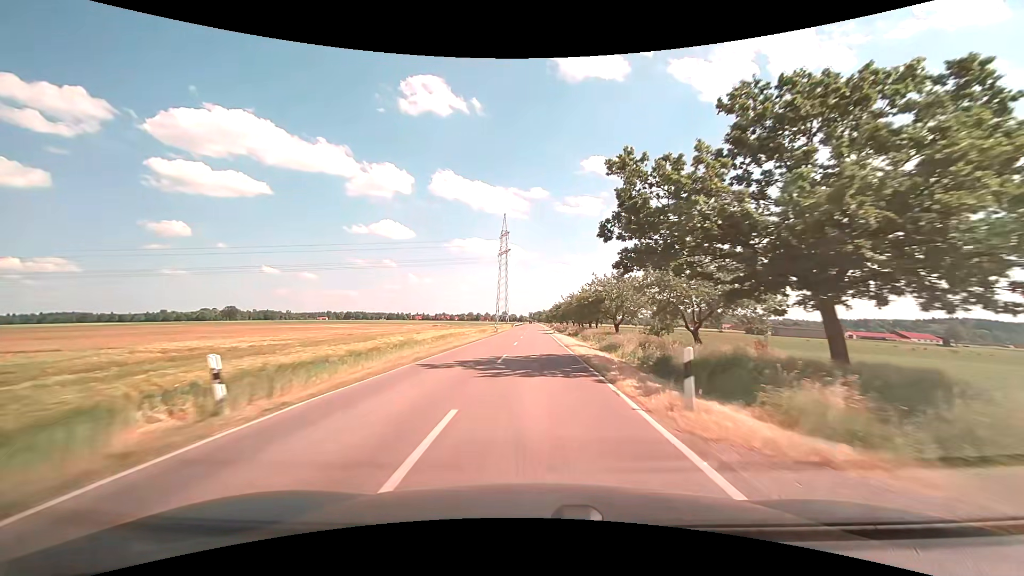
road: tertiary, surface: asphalt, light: Day
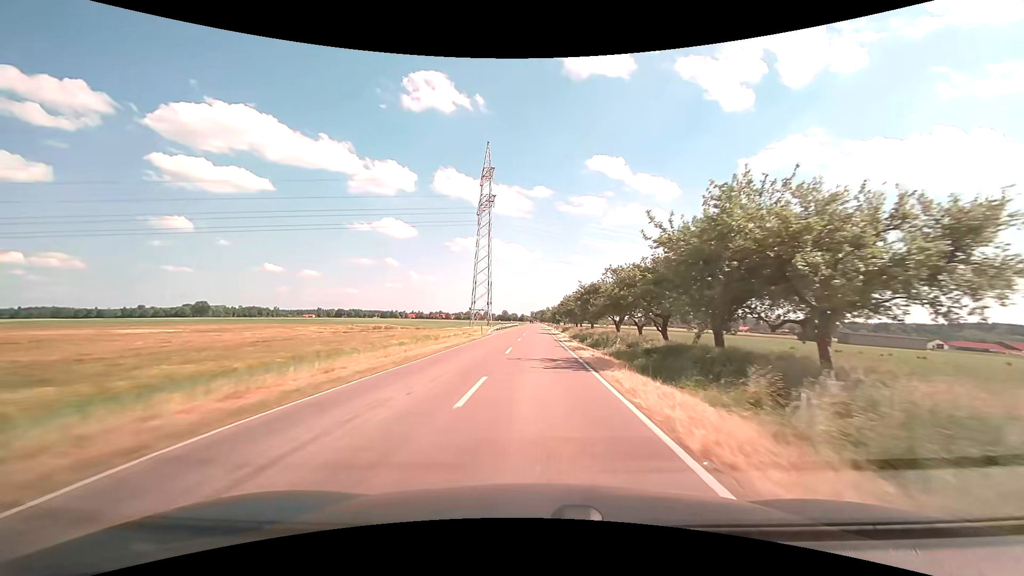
(+0.2, +57.7) m; 0°
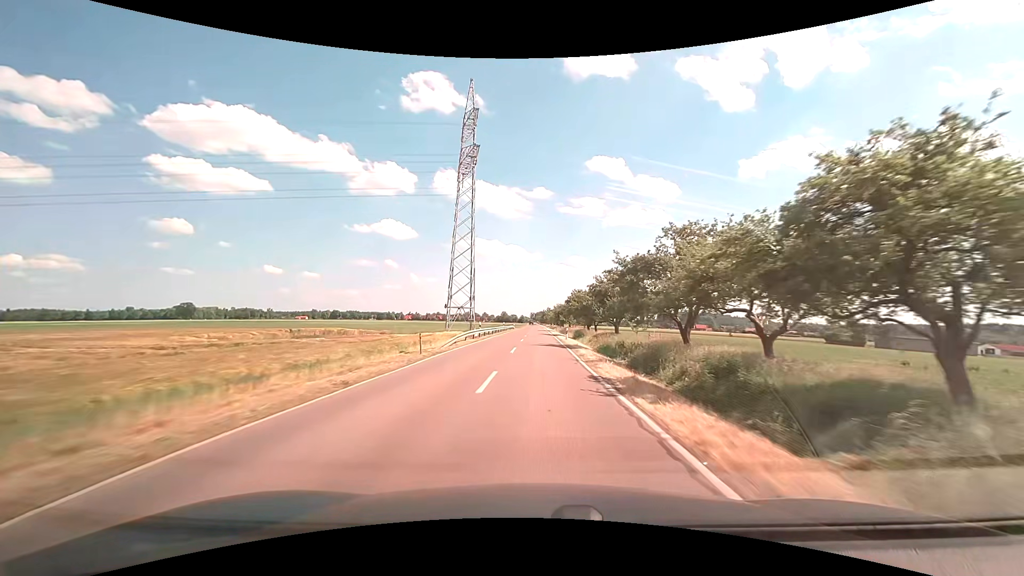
(0.0, +23.2) m; 0°
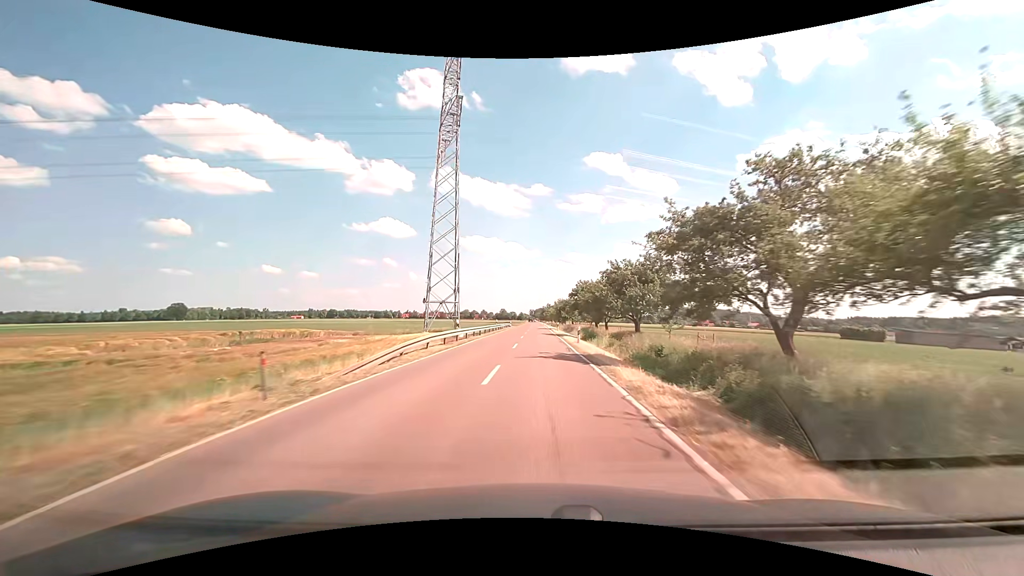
(0.0, +11.5) m; 0°
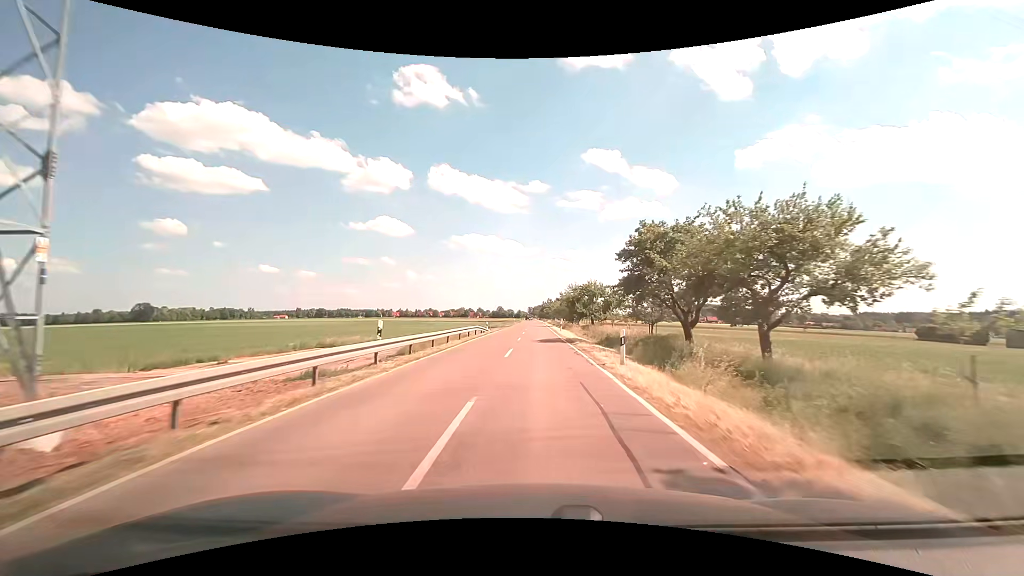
(-0.1, +42.3) m; 0°
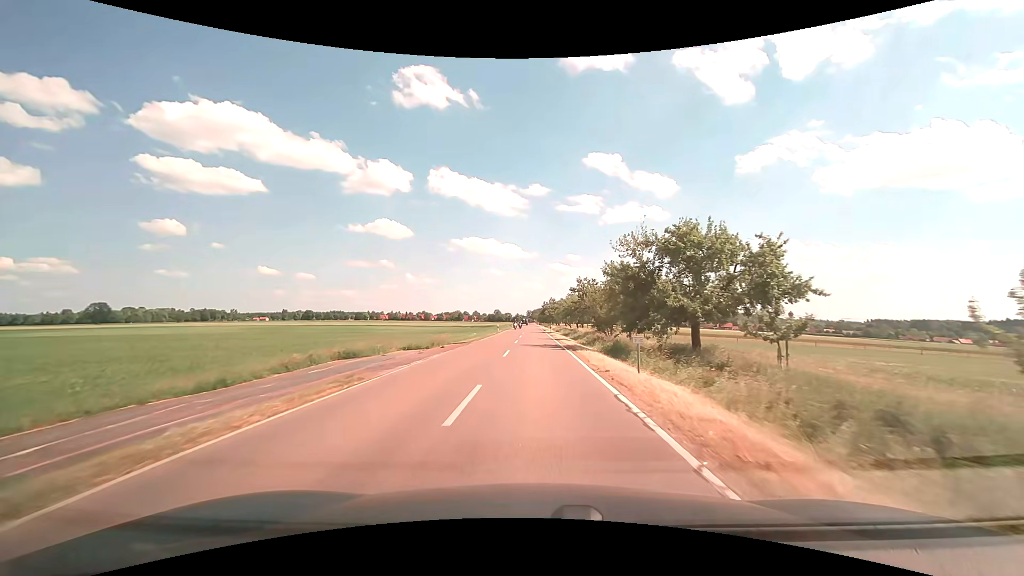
(+0.2, +47.2) m; 0°
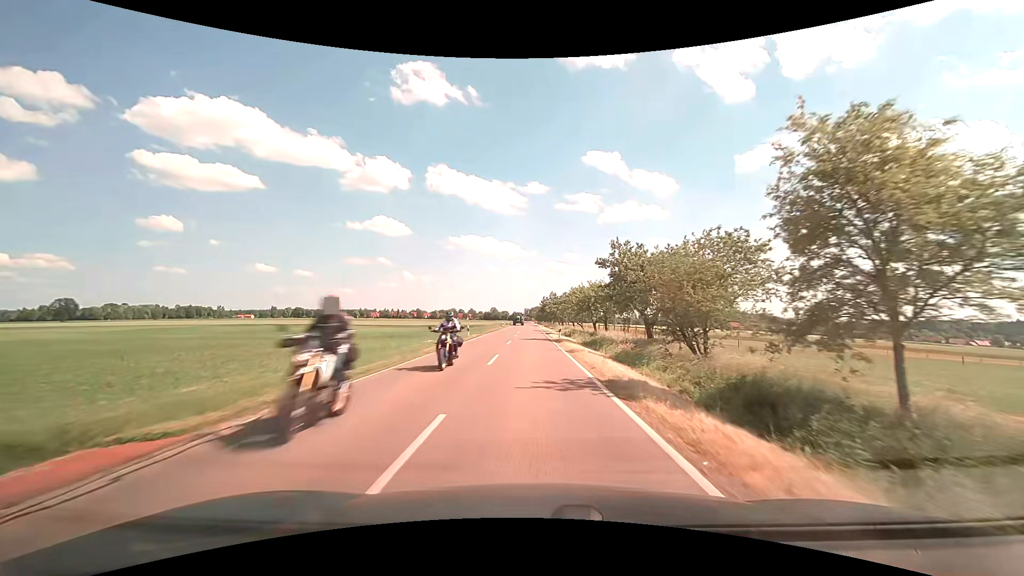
(0.0, +28.2) m; 0°
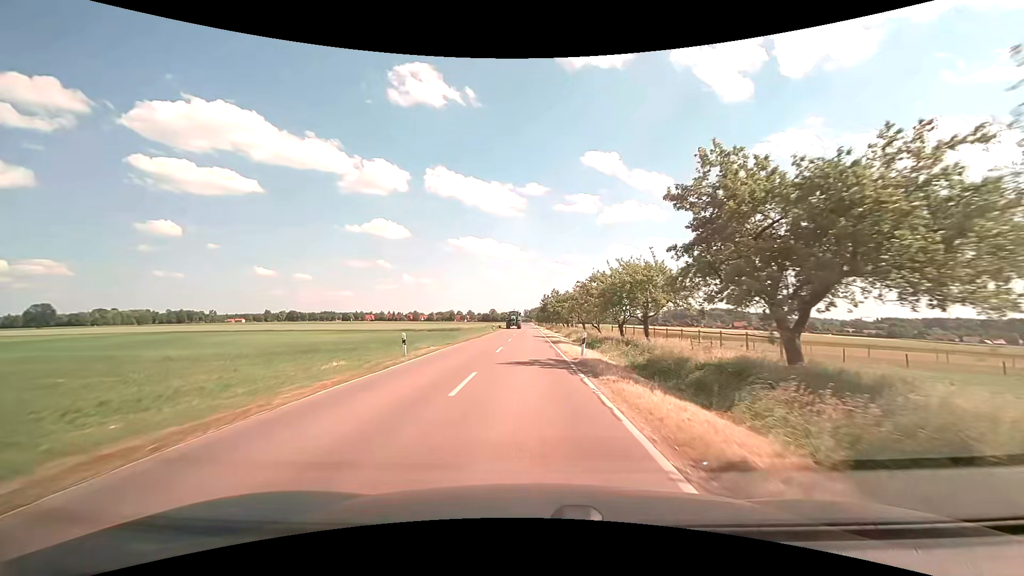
(0.0, +18.7) m; 0°
(0, +10) (0, +20) (0, +30) (0, +40) (0, +50) (-1, +60) (-1, +70) (-1, +80) (-1, +90) (-1, +100) m
